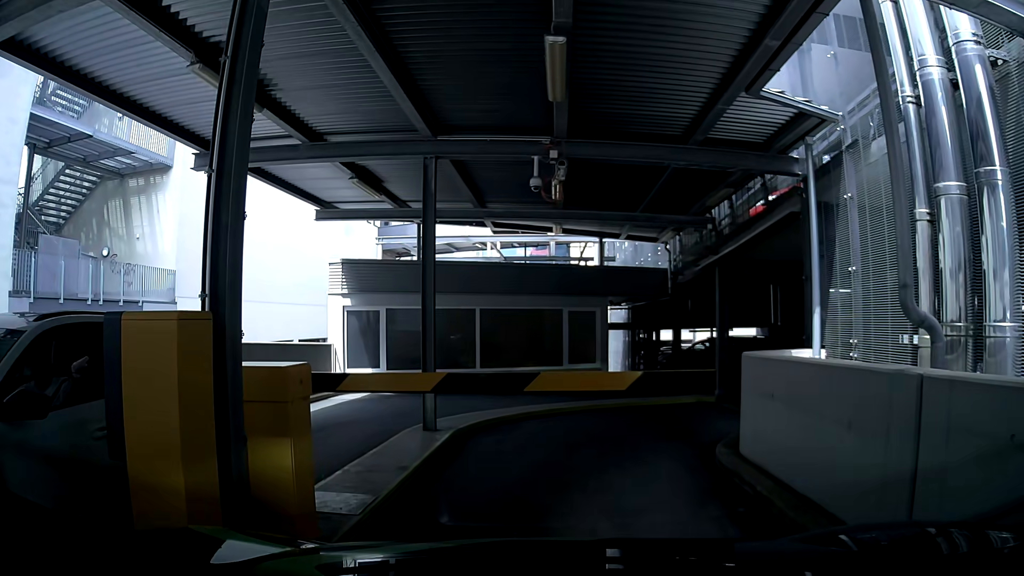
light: Day
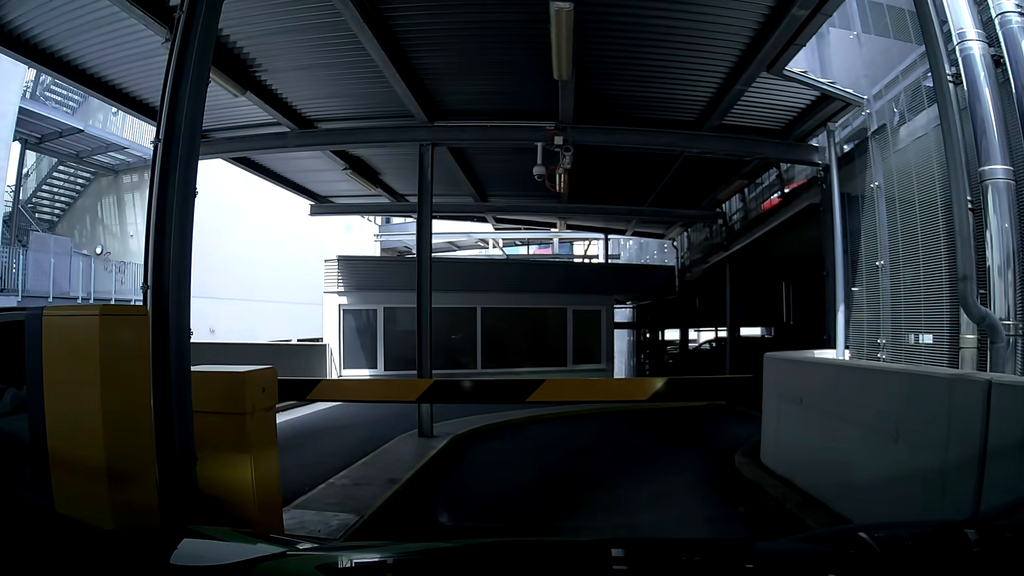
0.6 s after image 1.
(0.0, +0.6) m; 0°
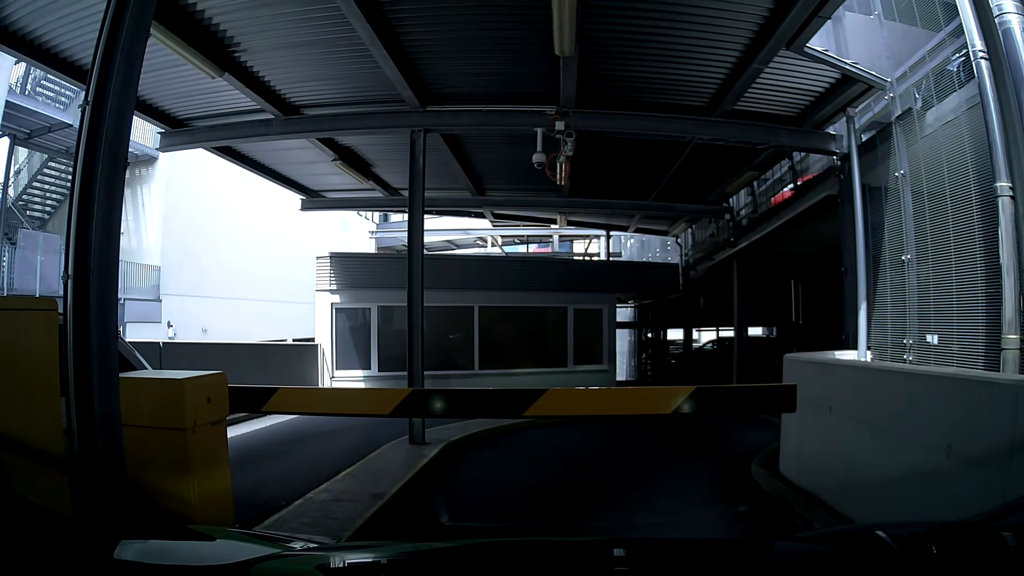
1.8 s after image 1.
(0.0, +0.5) m; 0°
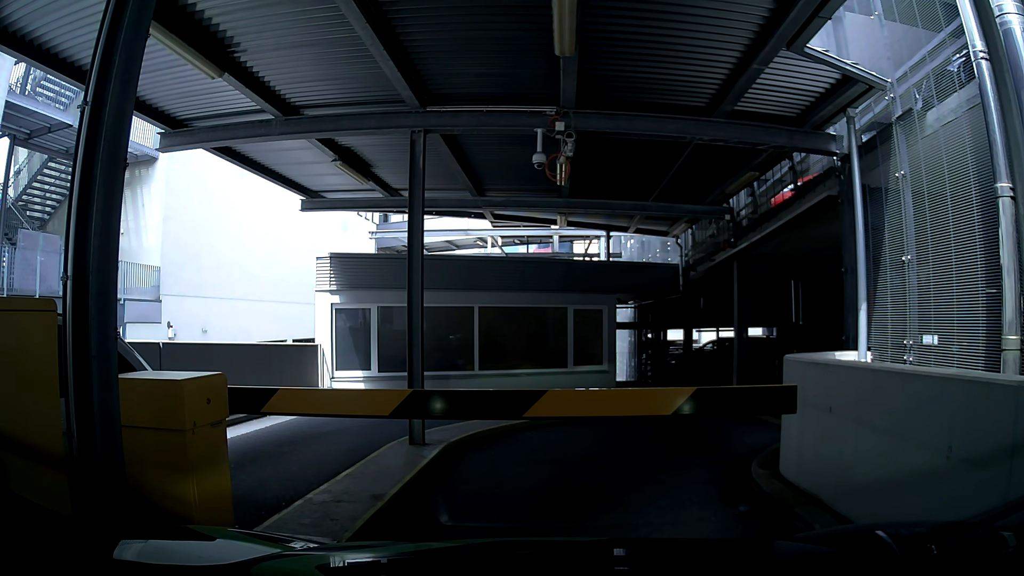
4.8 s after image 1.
(0.0, +0.1) m; 0°
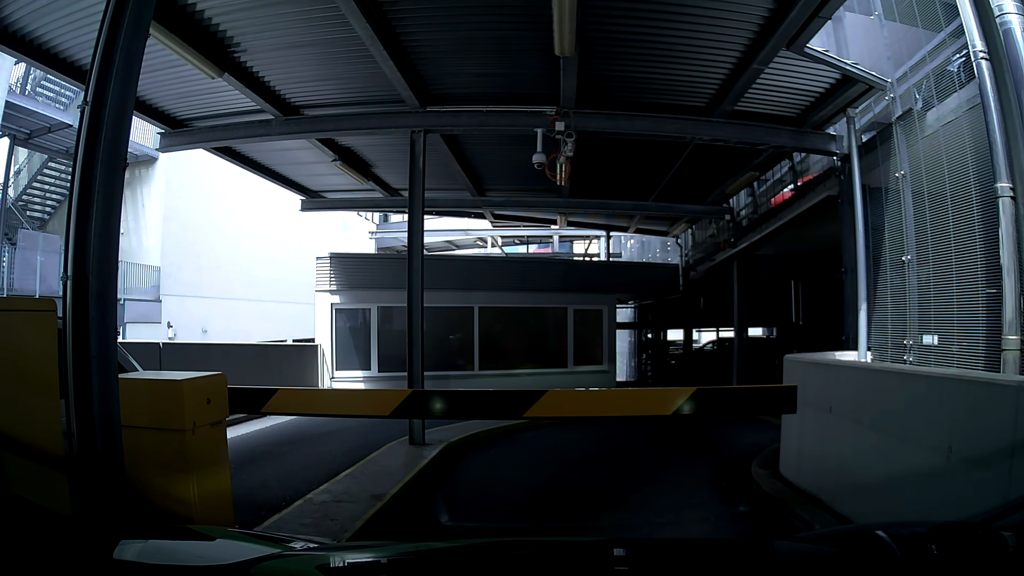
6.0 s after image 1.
(0.0, 0.0) m; 0°
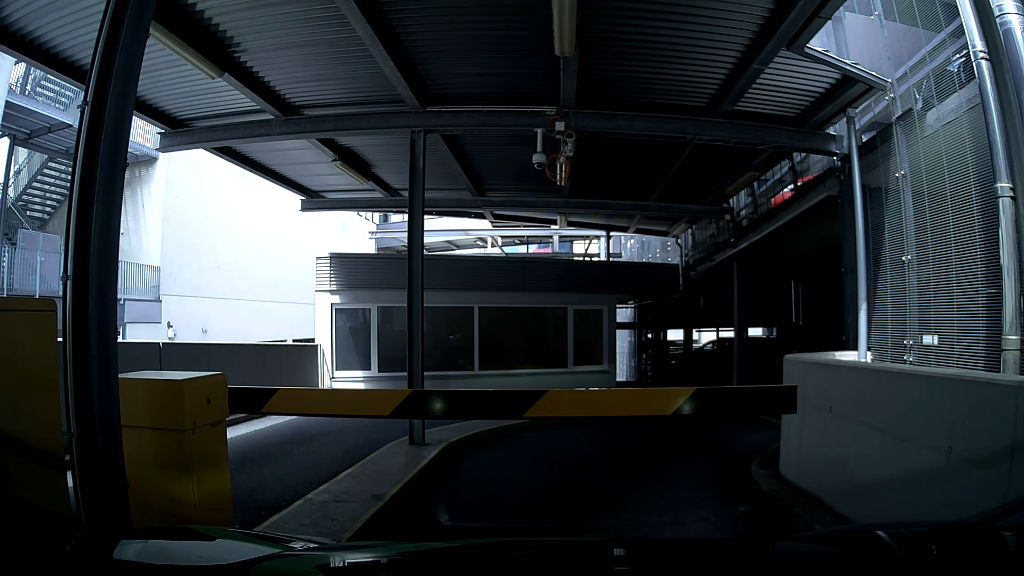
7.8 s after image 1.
(0.0, 0.0) m; 0°
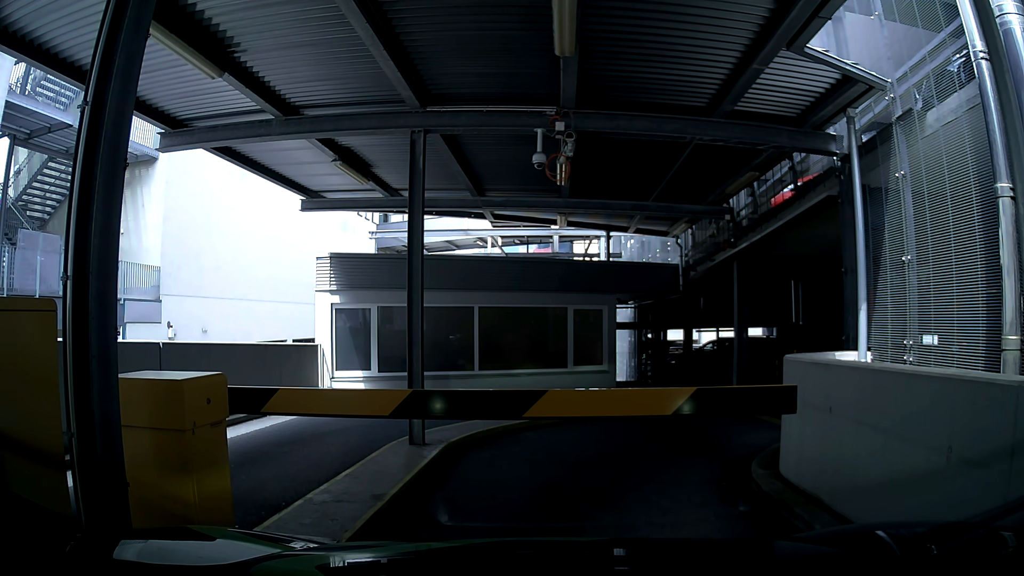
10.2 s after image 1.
(0.0, 0.0) m; 0°
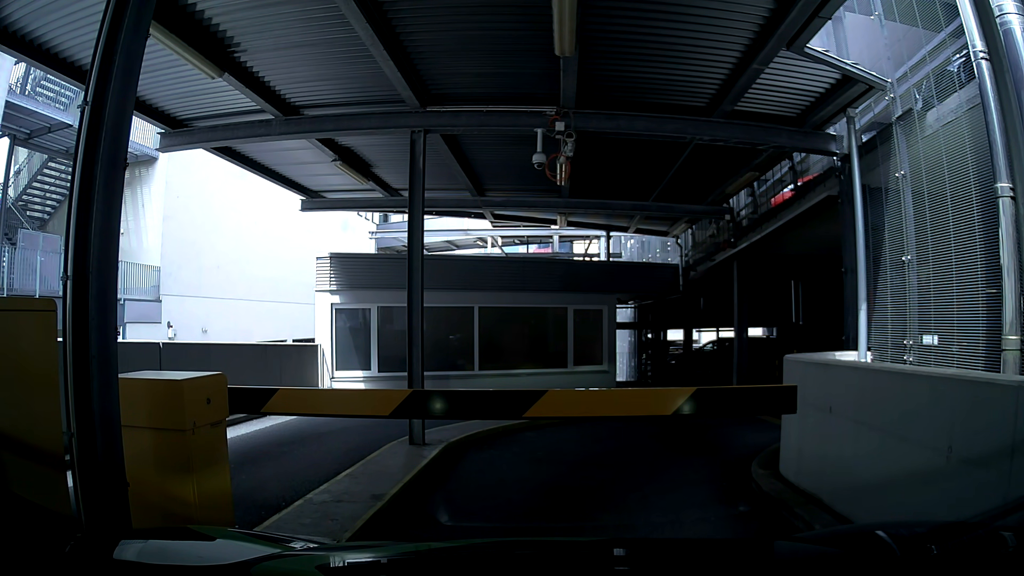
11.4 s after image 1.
(0.0, 0.0) m; 0°
